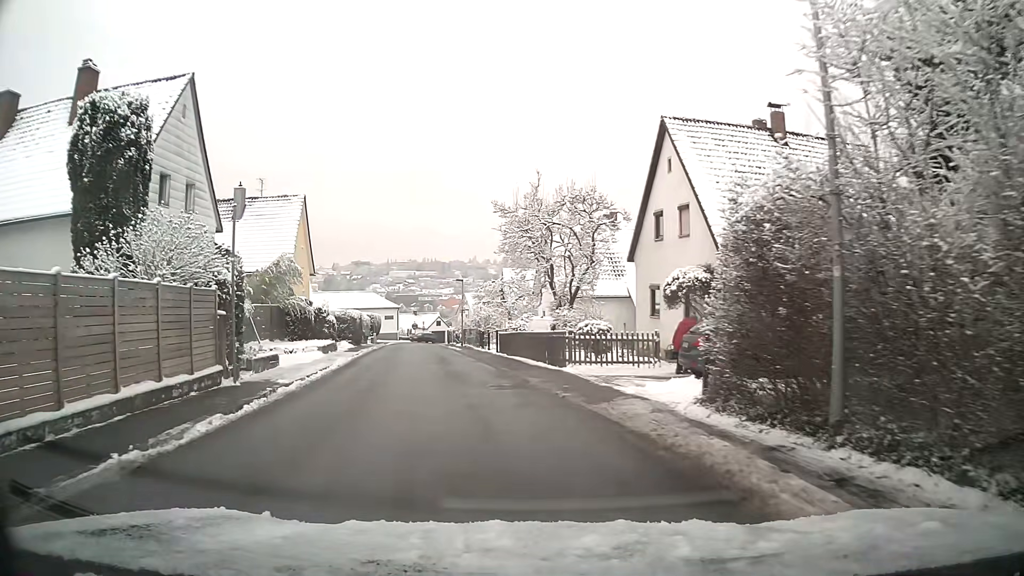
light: Day
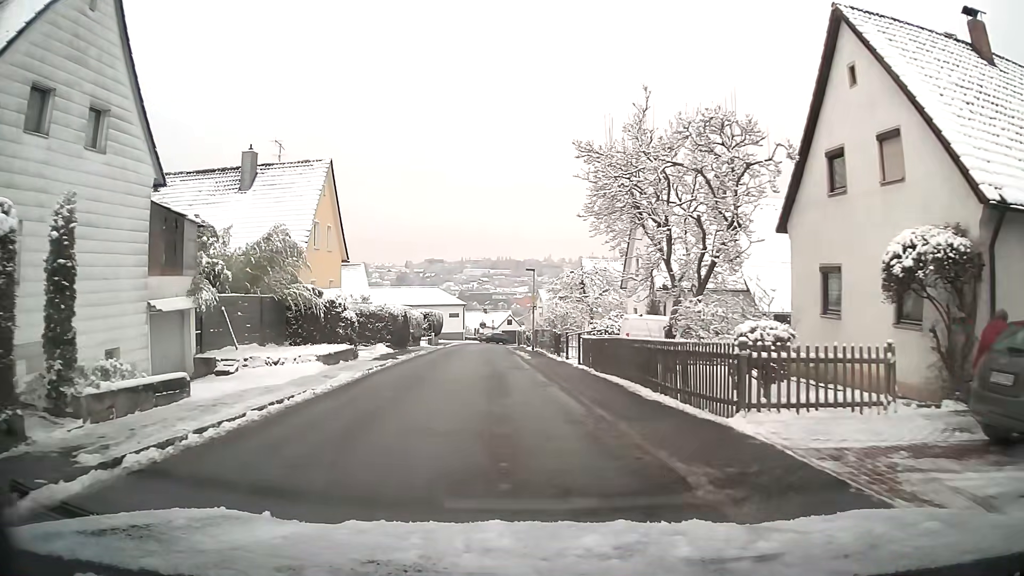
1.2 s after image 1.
(-0.5, +9.3) m; -5°
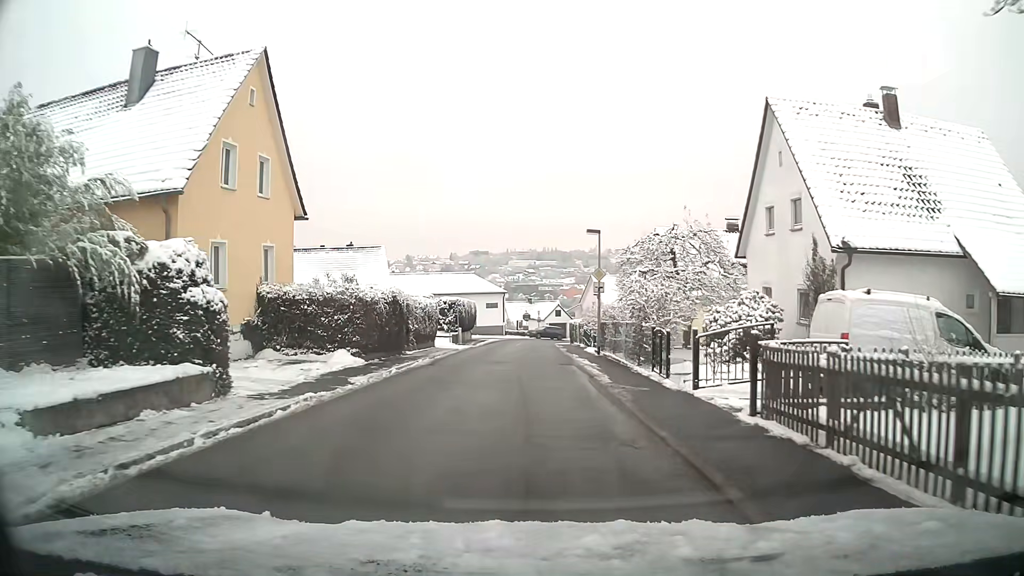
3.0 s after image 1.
(-0.5, +14.2) m; -3°
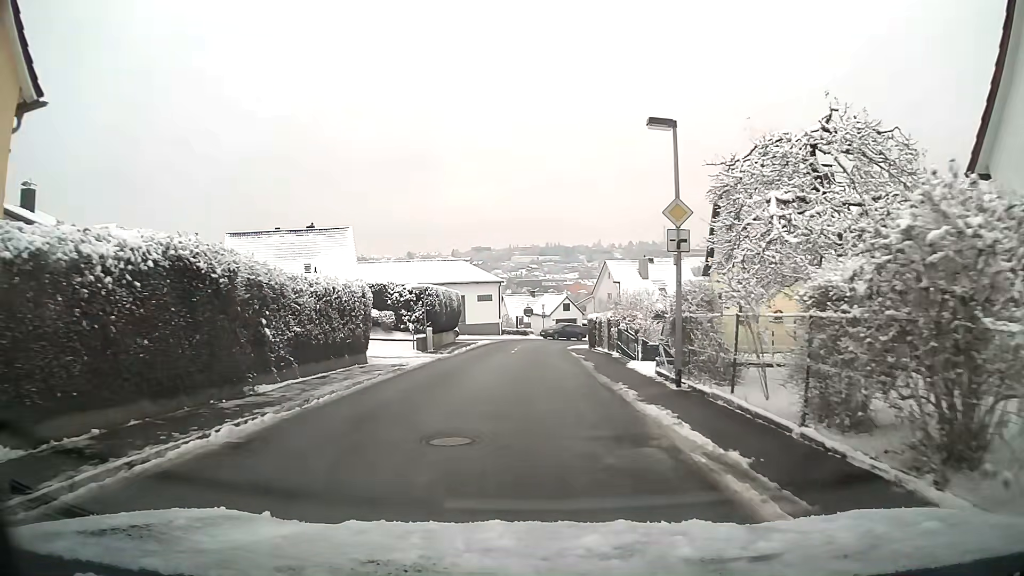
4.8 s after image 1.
(0.0, +14.6) m; 0°
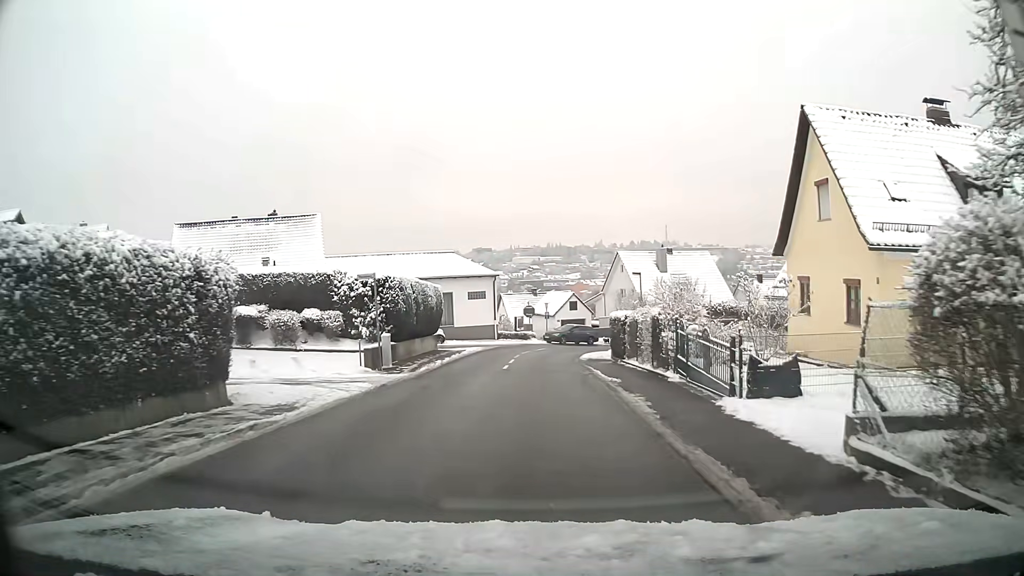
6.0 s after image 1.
(0.0, +9.7) m; 0°
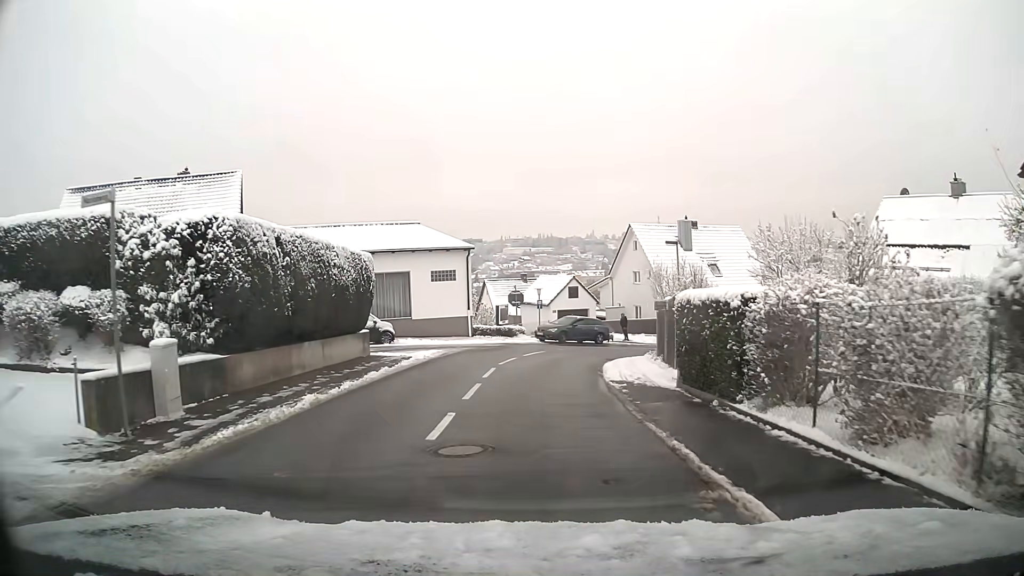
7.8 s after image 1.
(+0.1, +13.5) m; 0°
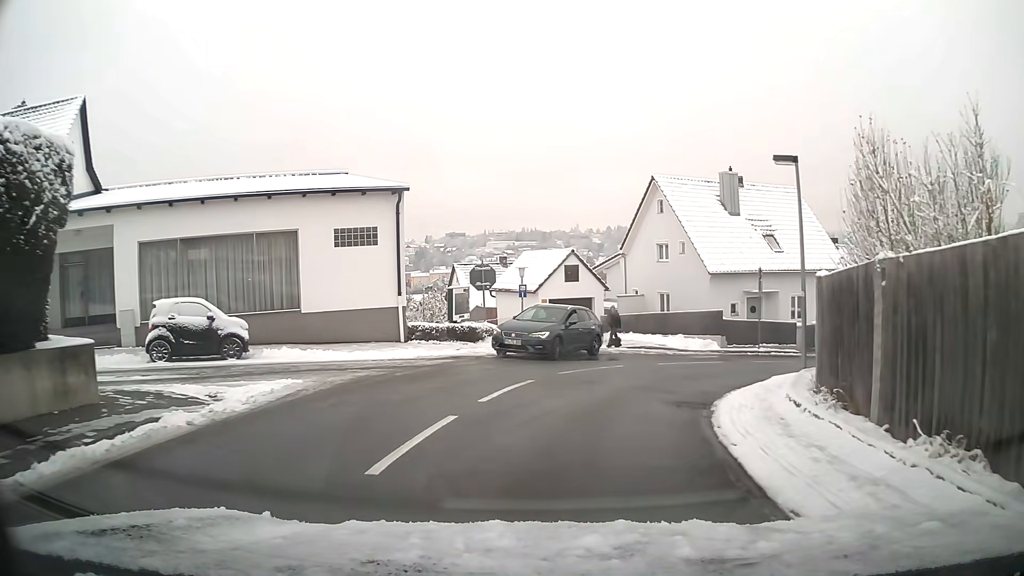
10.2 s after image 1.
(+0.2, +15.1) m; +3°
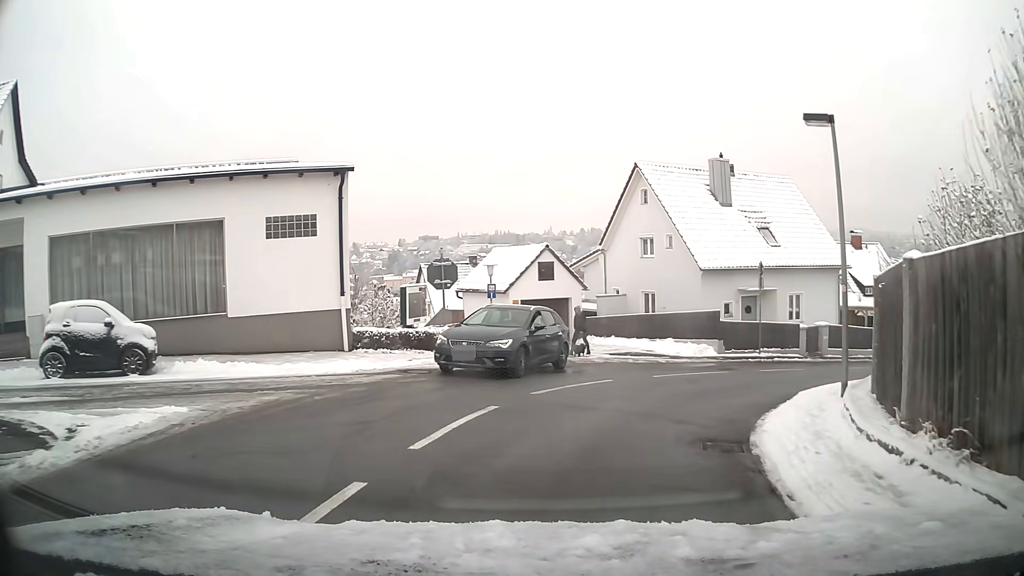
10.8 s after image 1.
(+0.1, +3.4) m; +4°
(+1, +10) (+7, +18) (+16, +23) (+24, +29) (+31, +37) (+36, +45) (+39, +55) (+40, +64) (+40, +74) (+38, +84) m
